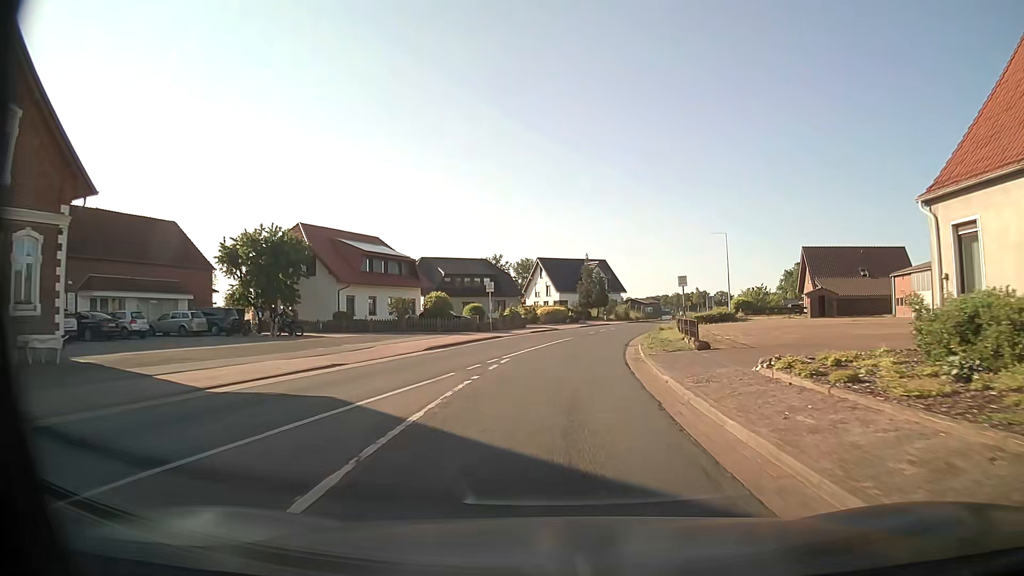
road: secondary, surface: asphalt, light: Day
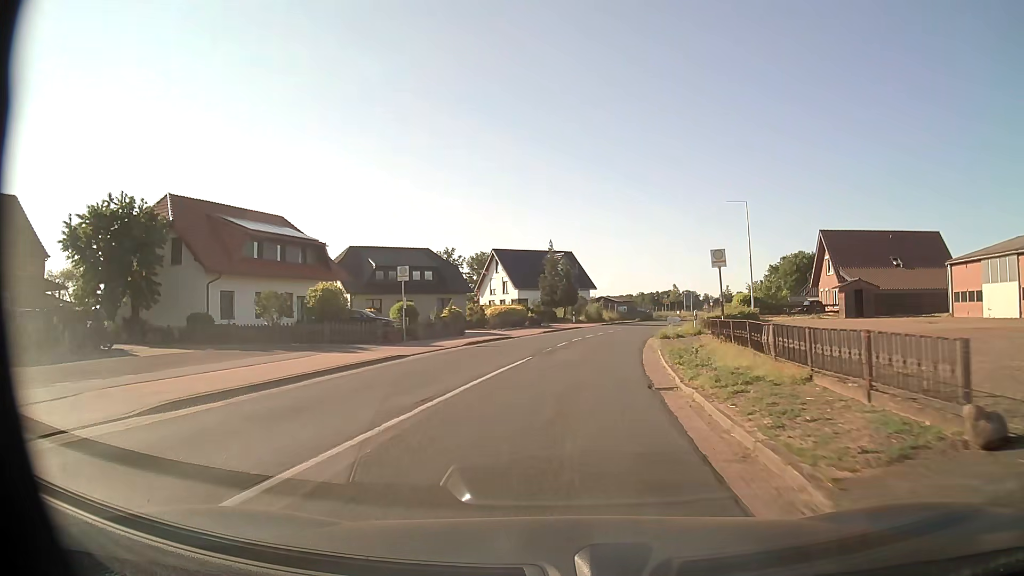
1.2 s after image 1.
(+0.4, +15.9) m; +3°
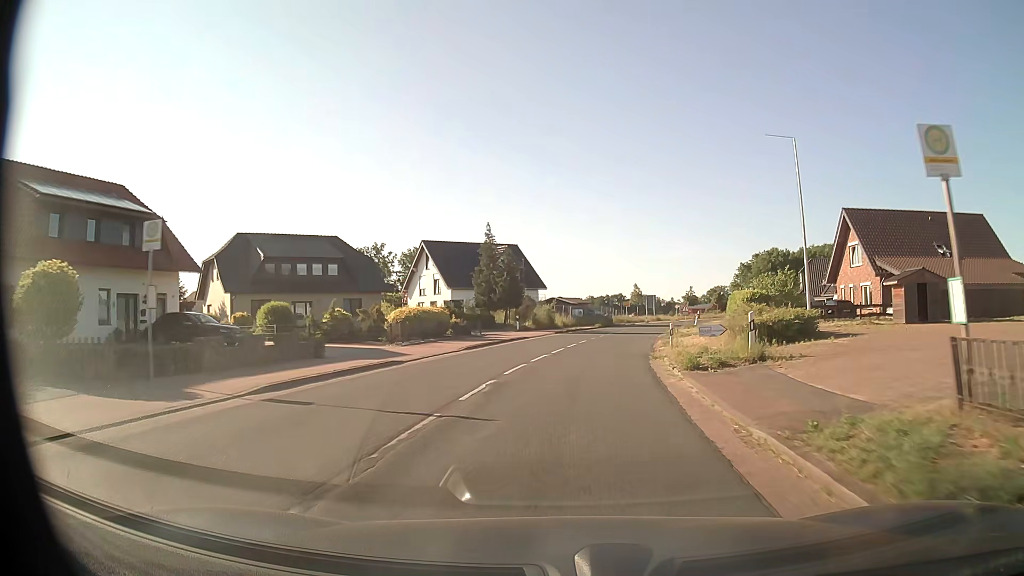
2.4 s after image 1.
(+0.5, +15.9) m; +4°
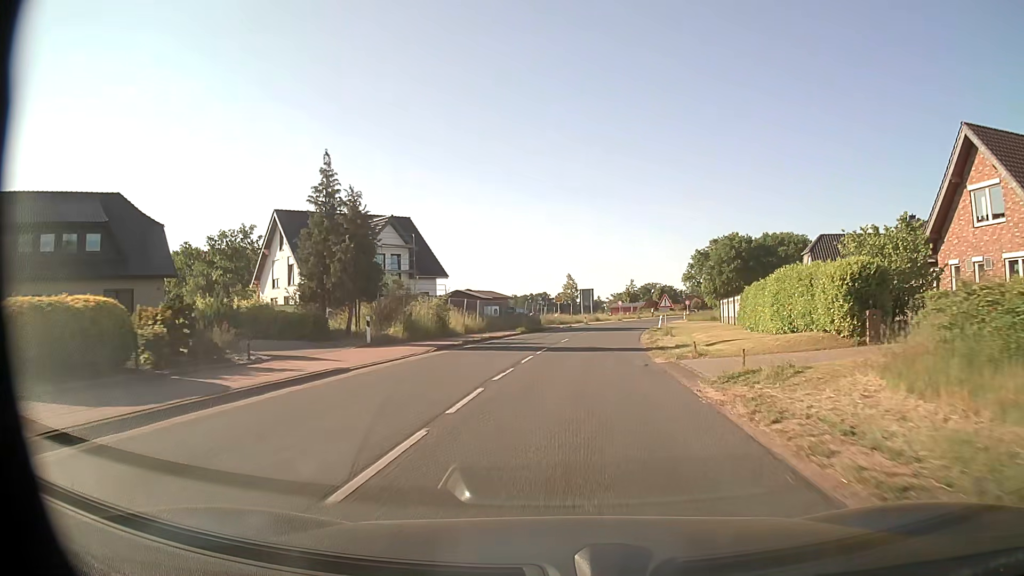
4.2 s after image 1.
(+1.3, +23.8) m; +6°
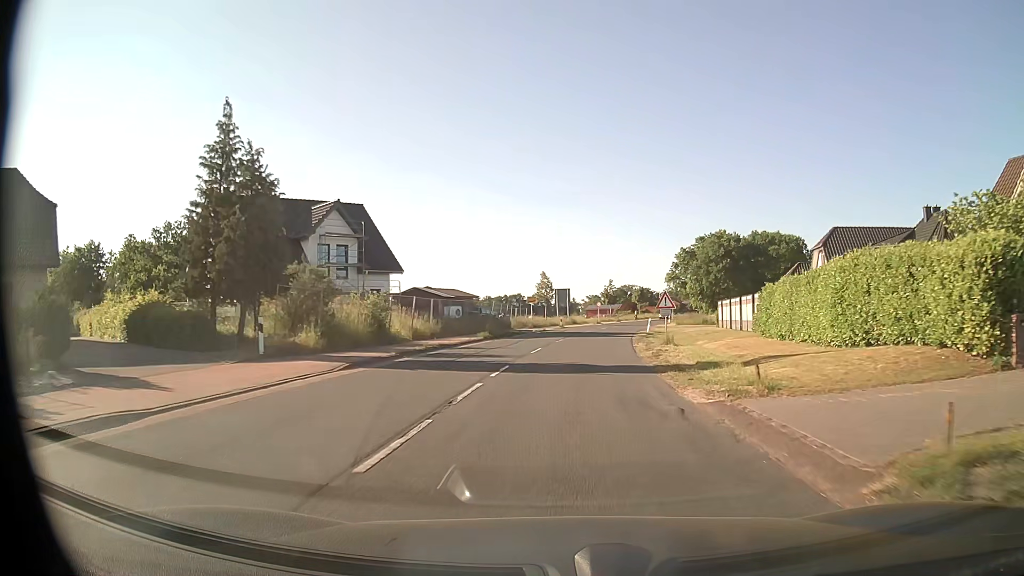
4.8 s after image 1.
(+0.1, +8.0) m; +2°
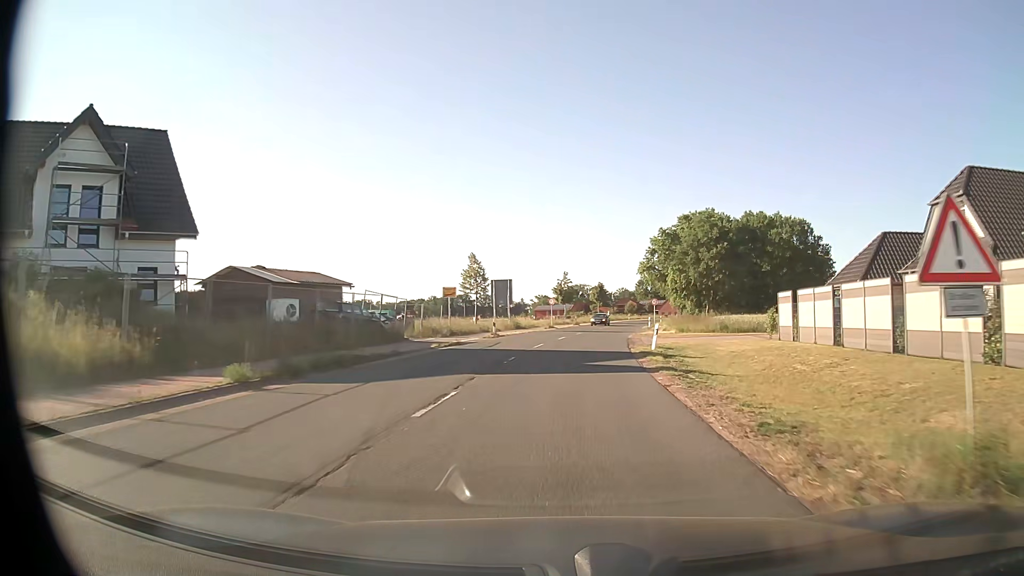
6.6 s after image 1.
(+1.1, +23.9) m; +4°
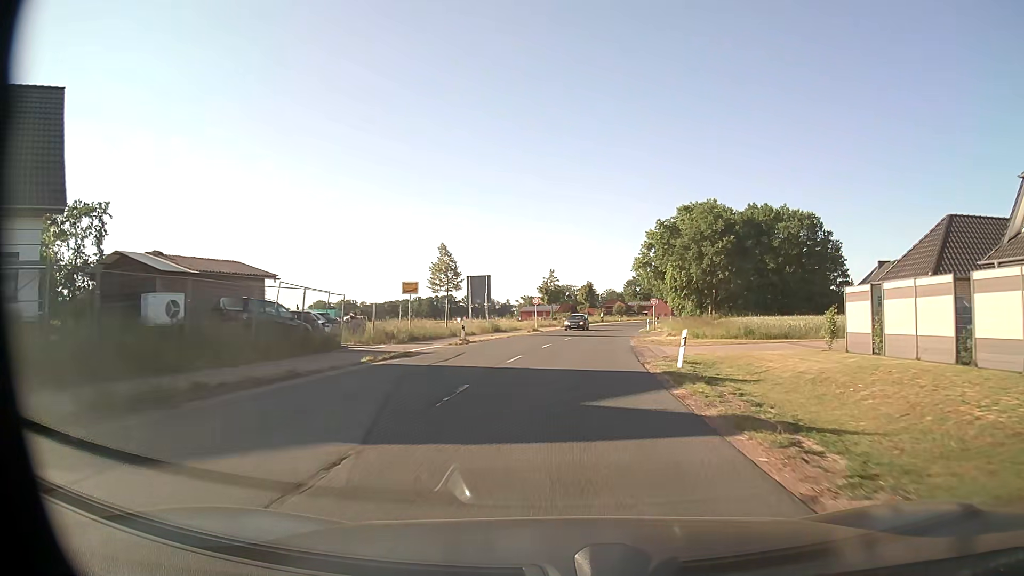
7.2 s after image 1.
(+0.1, +8.0) m; +1°
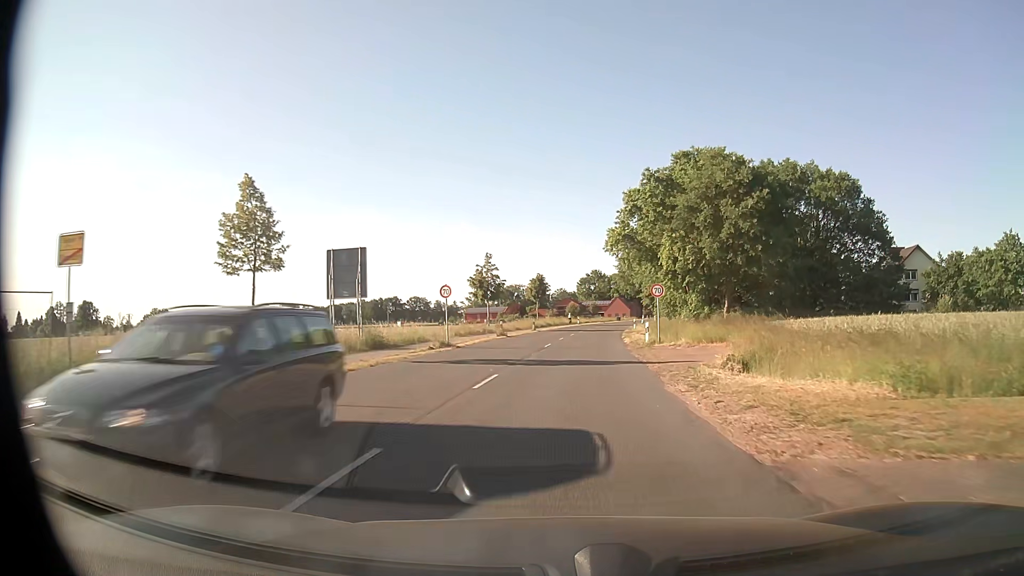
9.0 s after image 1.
(+0.9, +24.1) m; +4°
(0, +10) (0, +20) (+1, +30) (+2, +40) (+3, +50) (+4, +60) (+5, +70) (+6, +80) (+7, +90) (+9, +99) m
